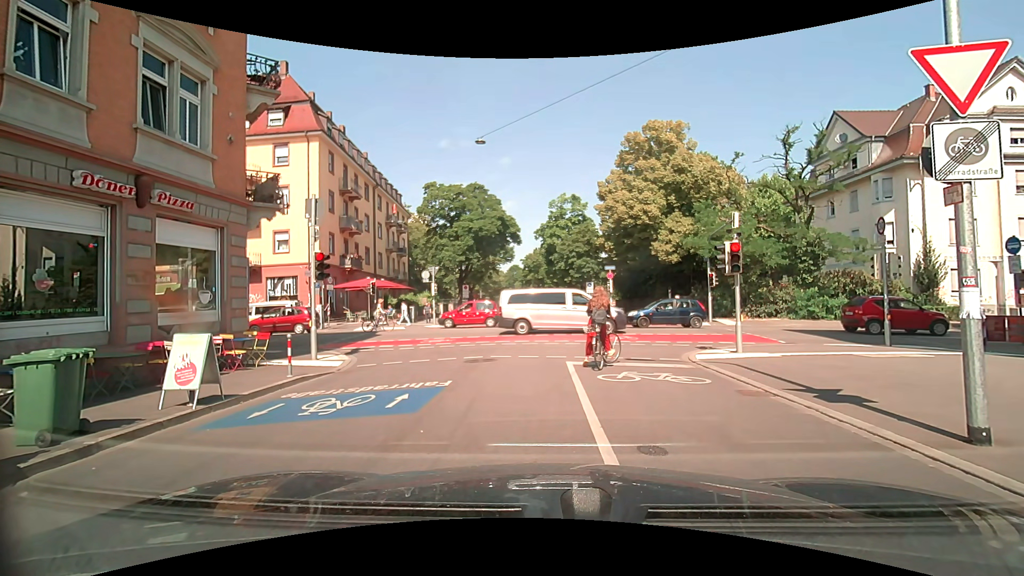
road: residential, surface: asphalt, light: Day
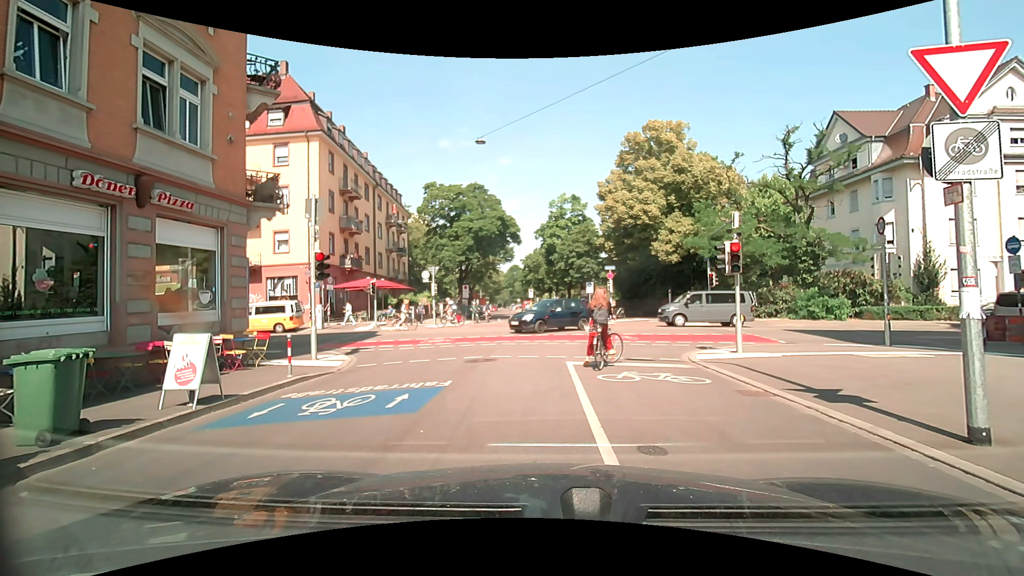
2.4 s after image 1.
(0.0, 0.0) m; 0°
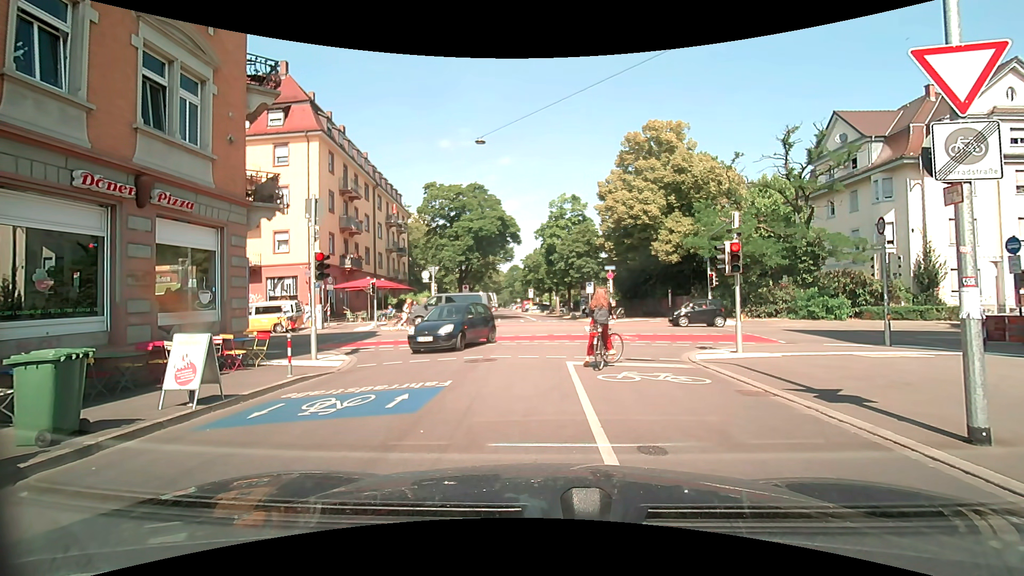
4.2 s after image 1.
(0.0, 0.0) m; 0°
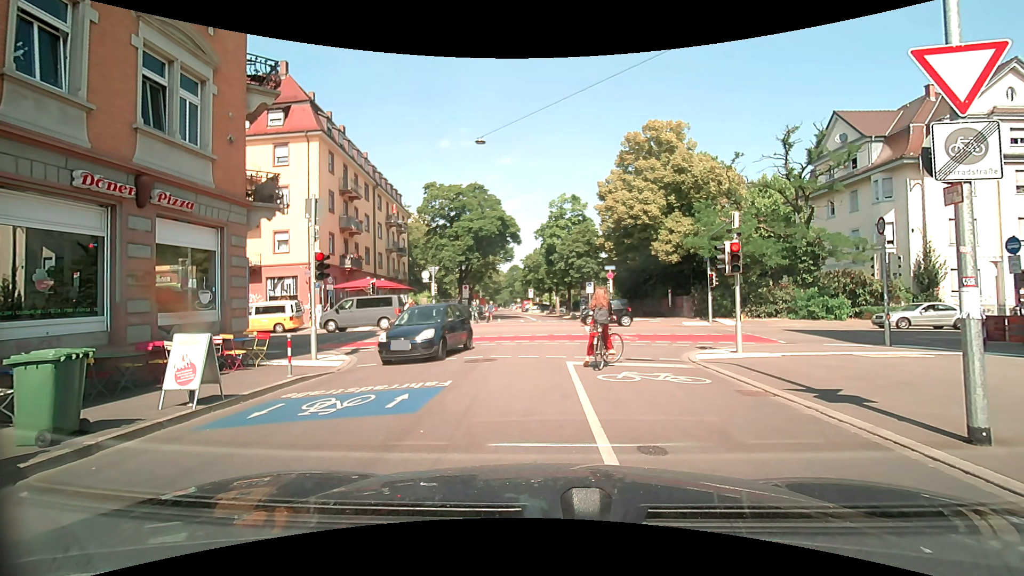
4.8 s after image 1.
(0.0, 0.0) m; 0°
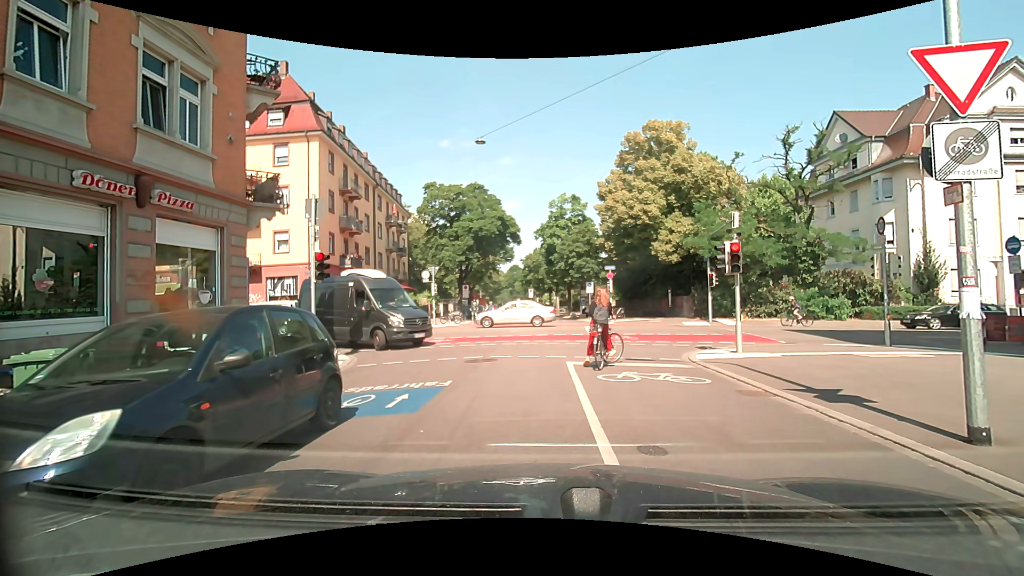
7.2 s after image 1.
(0.0, 0.0) m; 0°
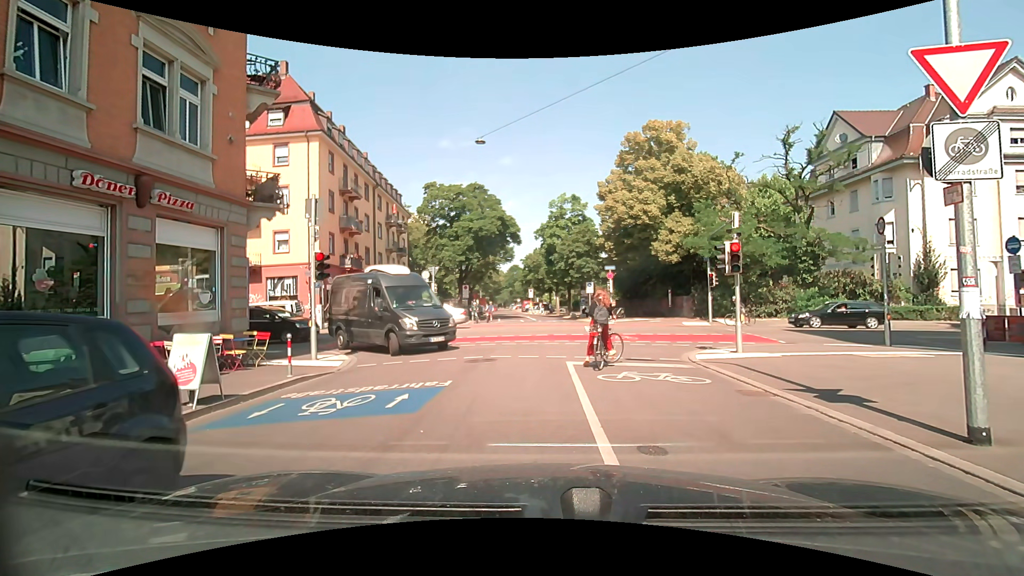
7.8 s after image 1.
(0.0, 0.0) m; 0°
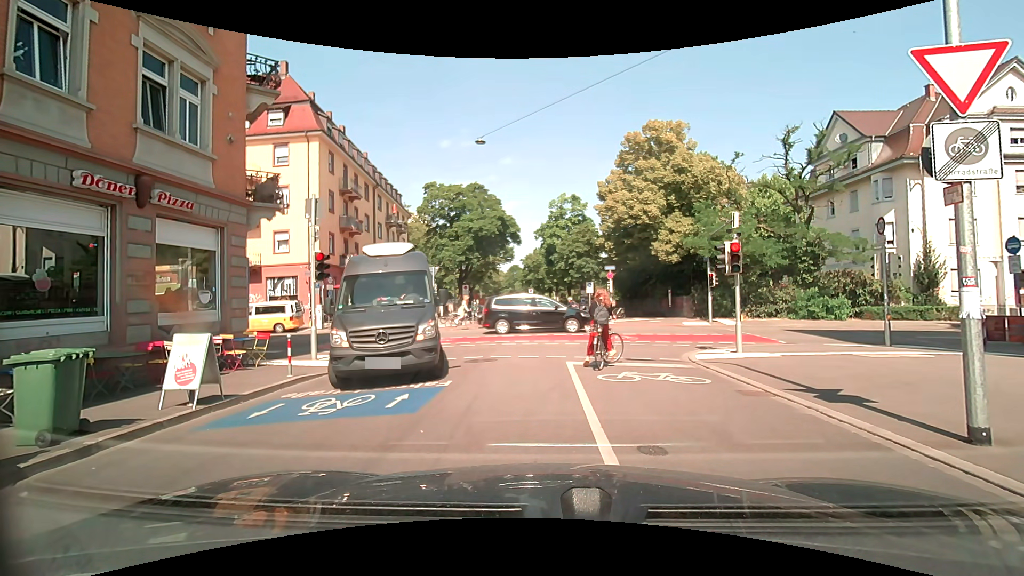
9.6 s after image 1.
(0.0, 0.0) m; 0°
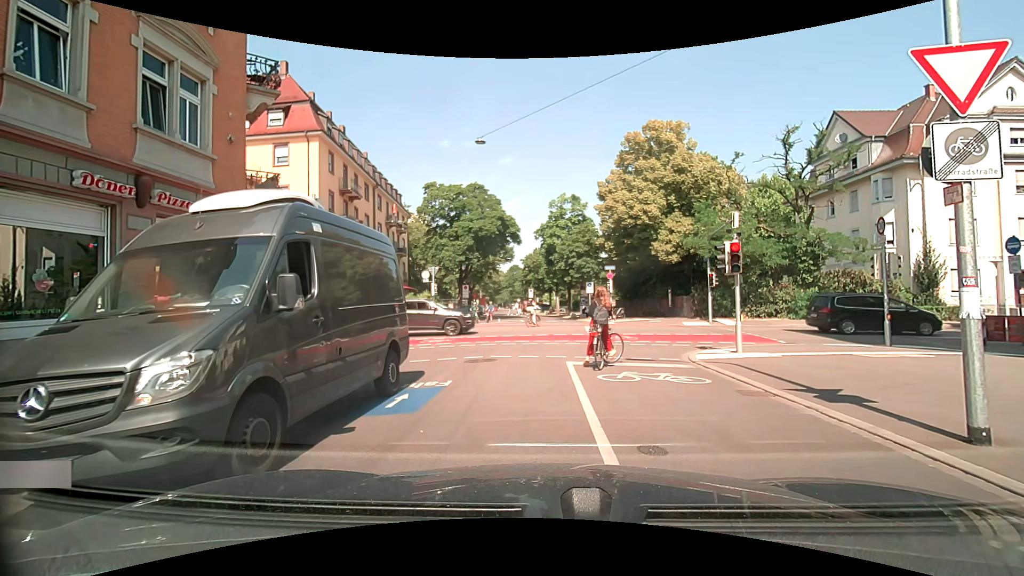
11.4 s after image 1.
(0.0, 0.0) m; 0°
